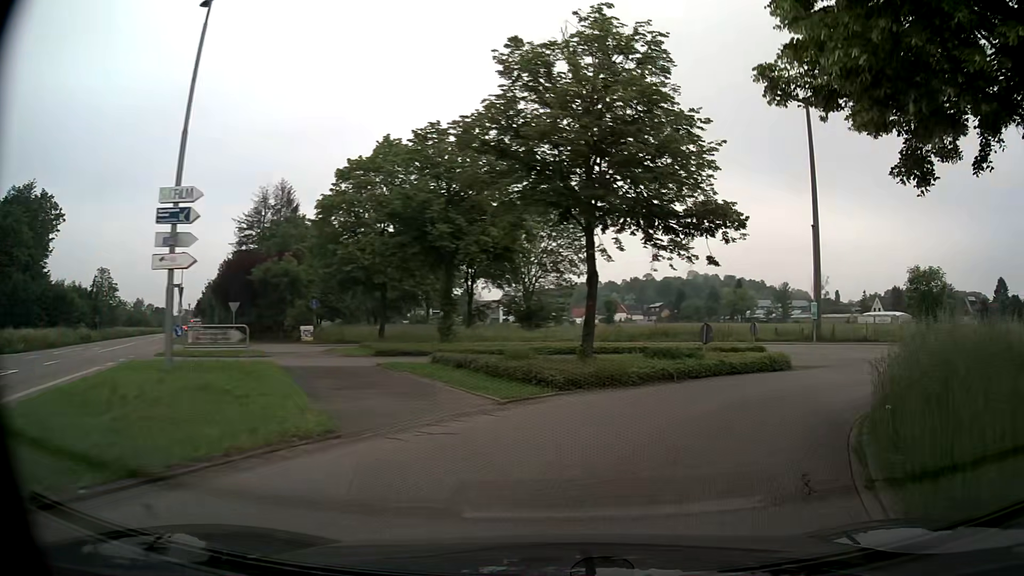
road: unclassified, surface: asphalt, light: Day
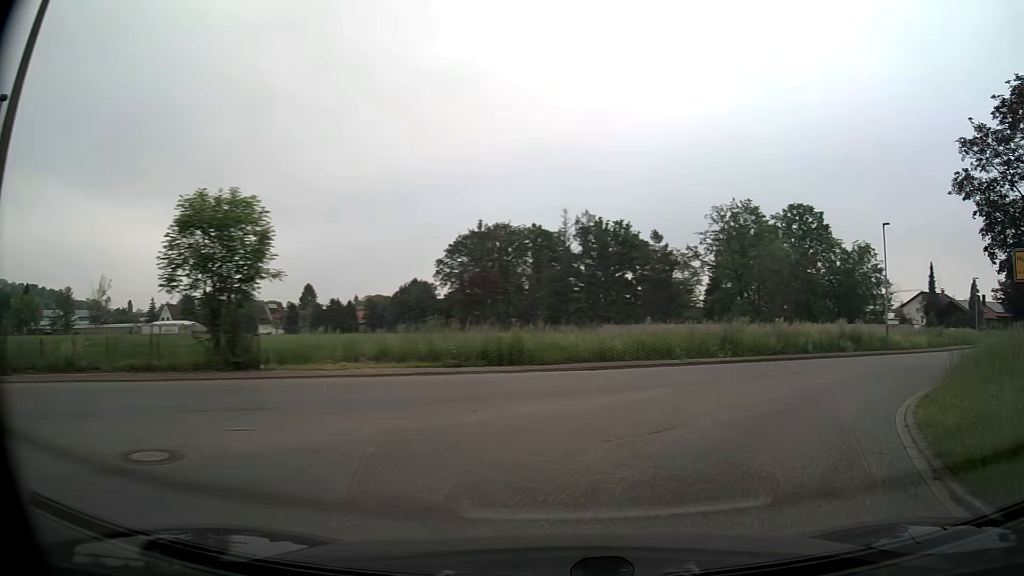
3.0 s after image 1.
(+10.7, +19.5) m; +62°
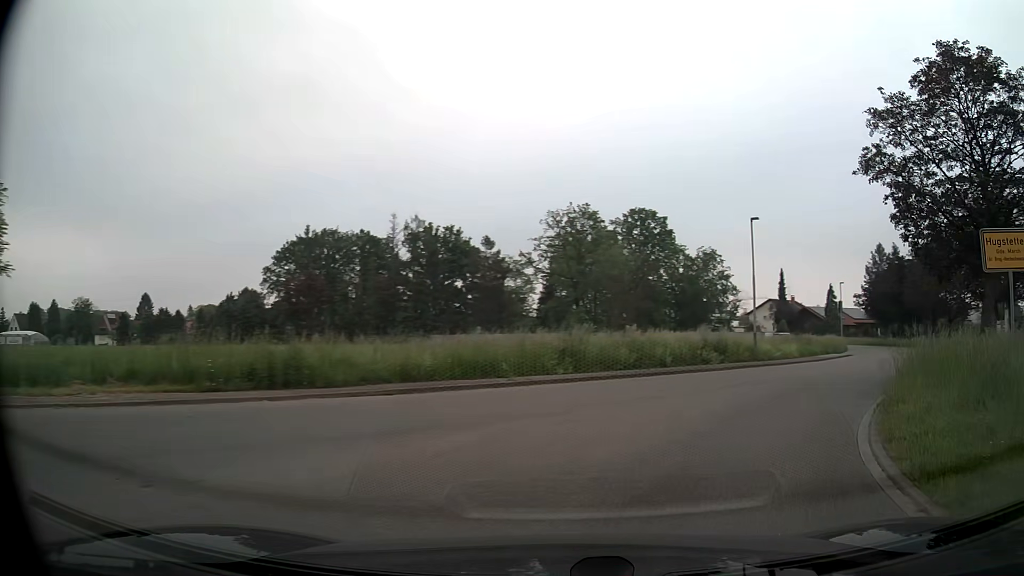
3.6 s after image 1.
(+0.6, +4.6) m; +15°
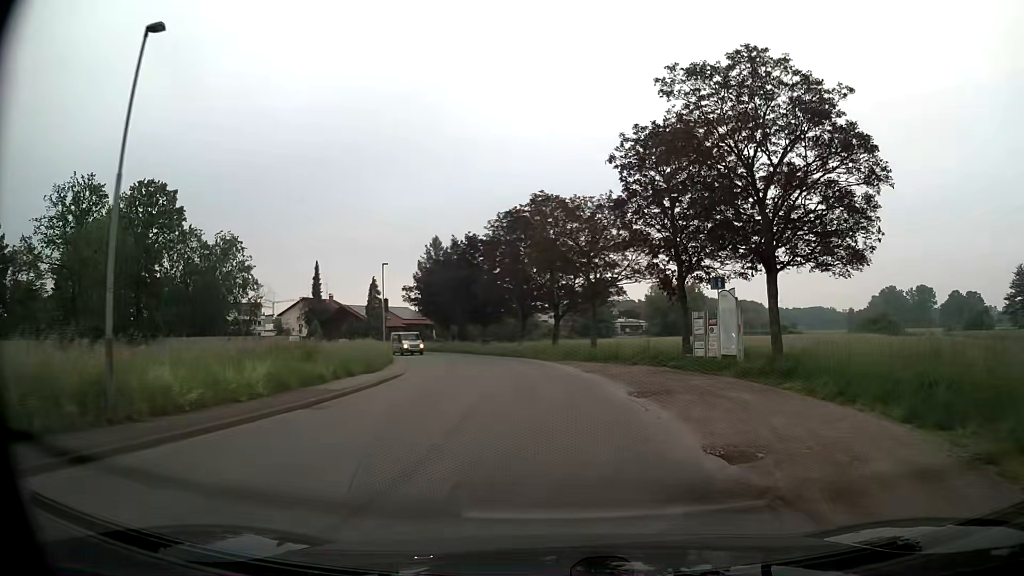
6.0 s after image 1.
(+7.7, +19.2) m; +37°
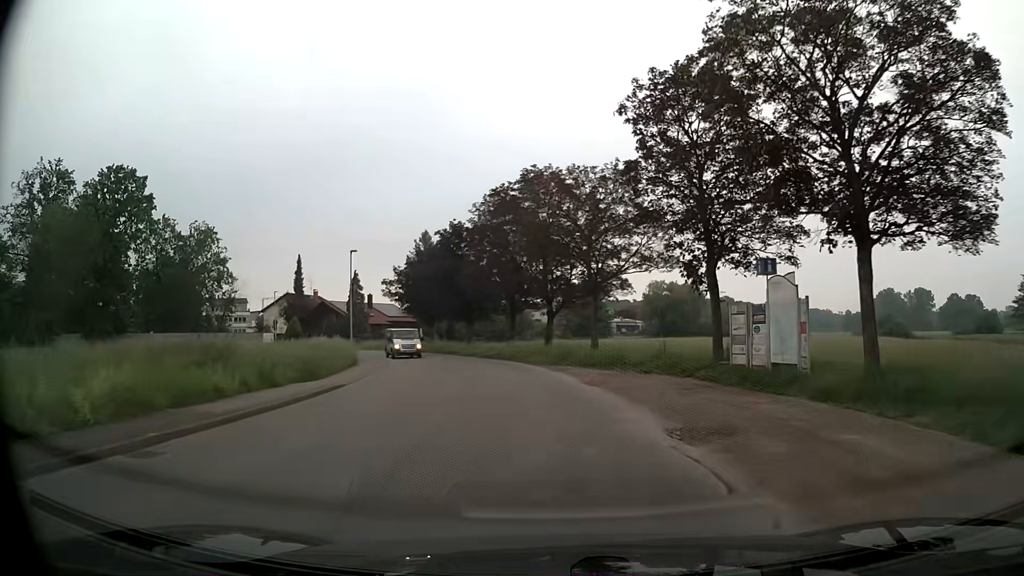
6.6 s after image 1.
(0.0, +6.1) m; 0°
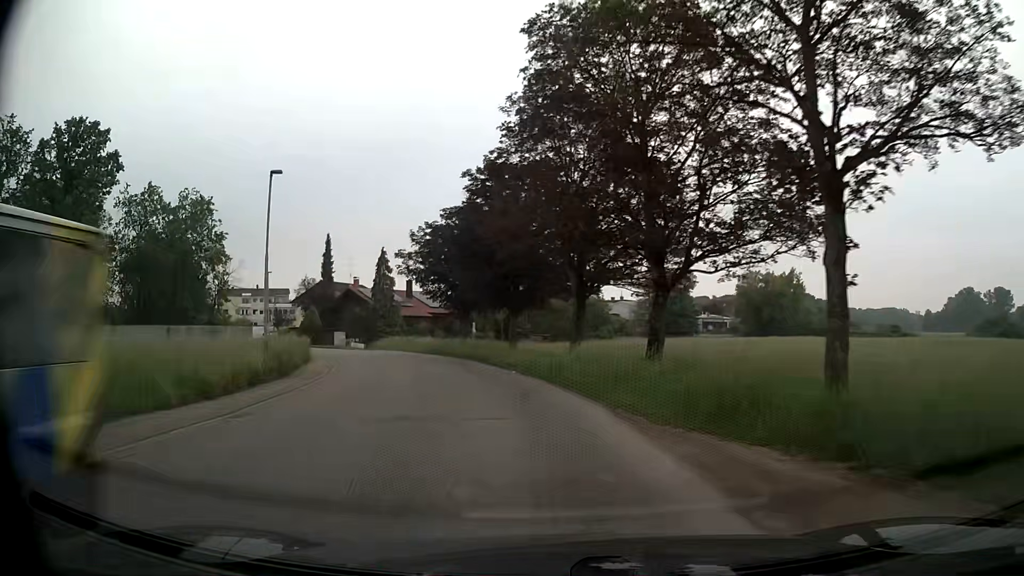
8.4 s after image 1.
(-0.7, +19.6) m; -6°
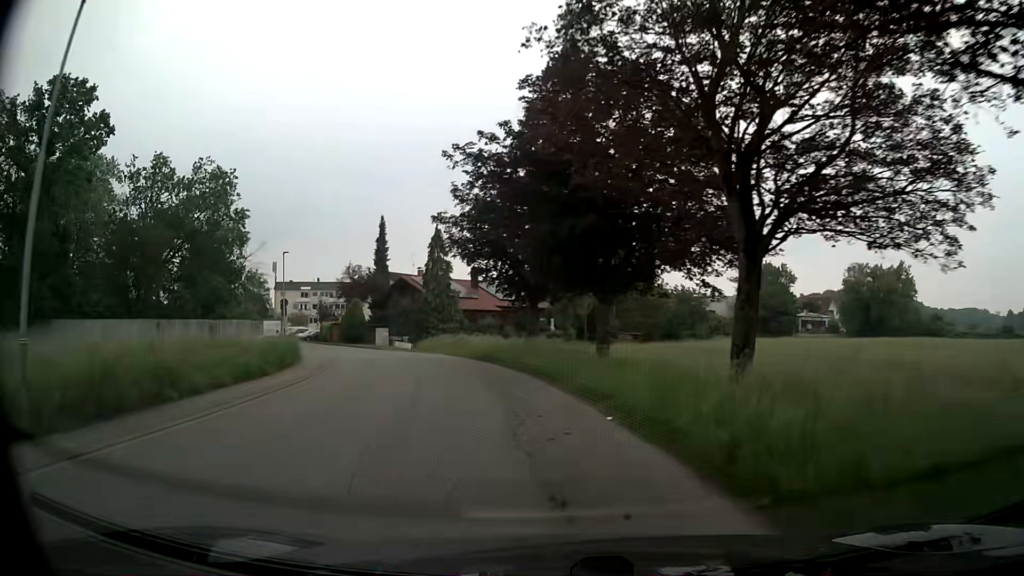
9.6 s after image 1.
(-0.8, +13.2) m; -7°
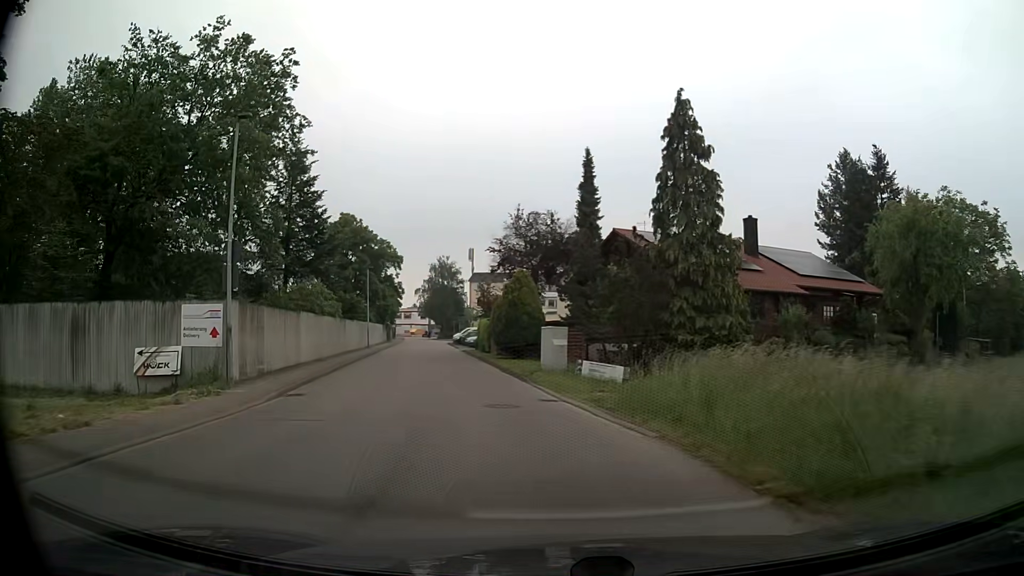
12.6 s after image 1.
(-5.3, +31.5) m; -20°
(-1, +10) (-2, +20) (-4, +30) (-6, +40) (-8, +49) (-9, +59) (-11, +69) (-13, +79) (-15, +89) (-17, +98) m
